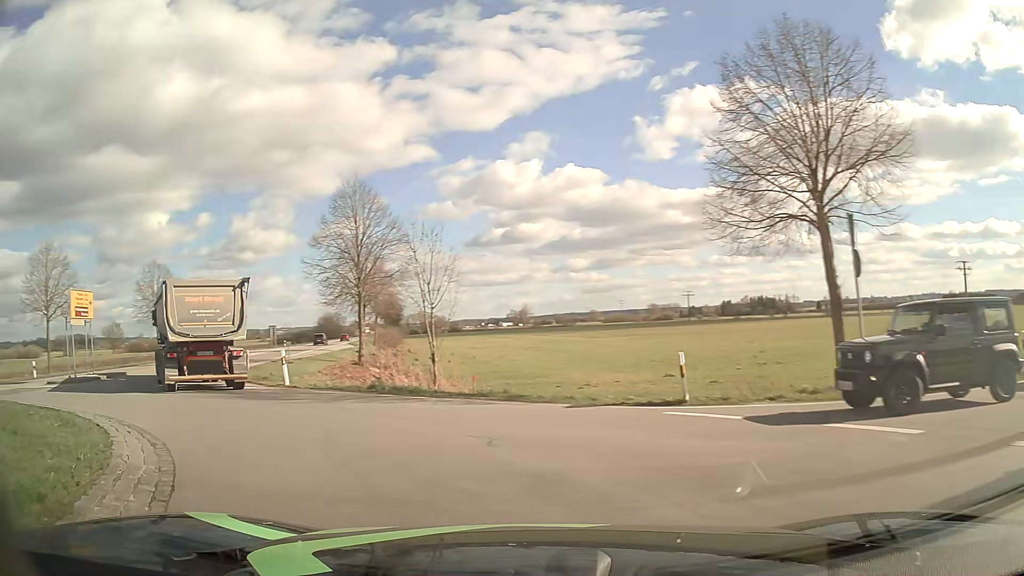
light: Day
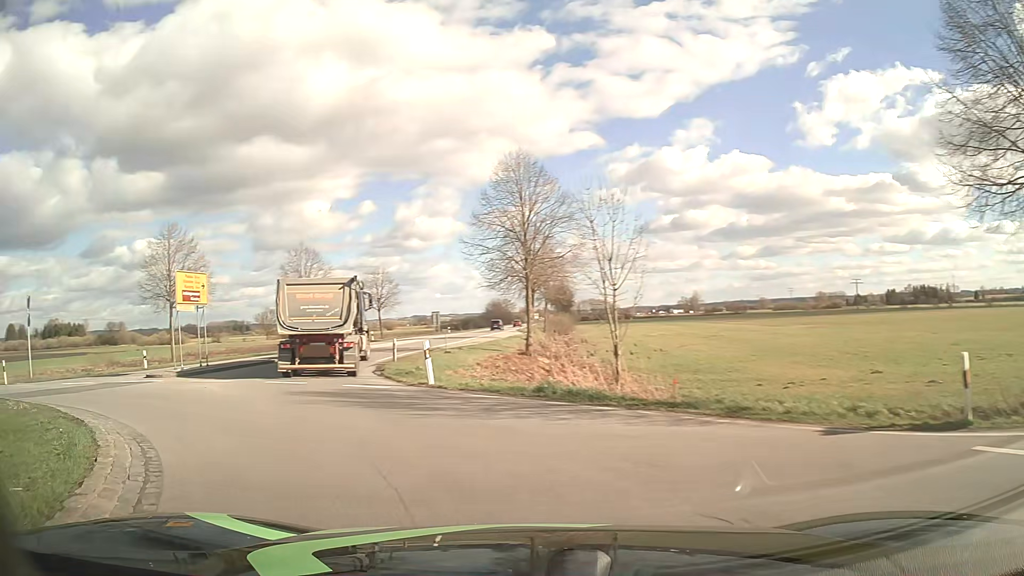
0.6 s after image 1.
(-0.5, +4.2) m; -14°
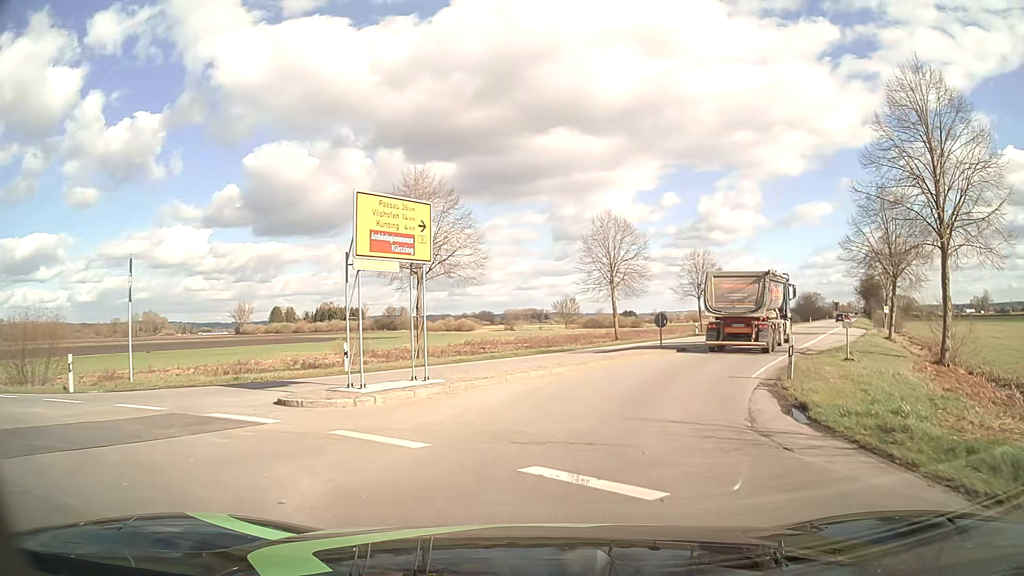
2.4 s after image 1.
(-4.4, +12.9) m; -28°
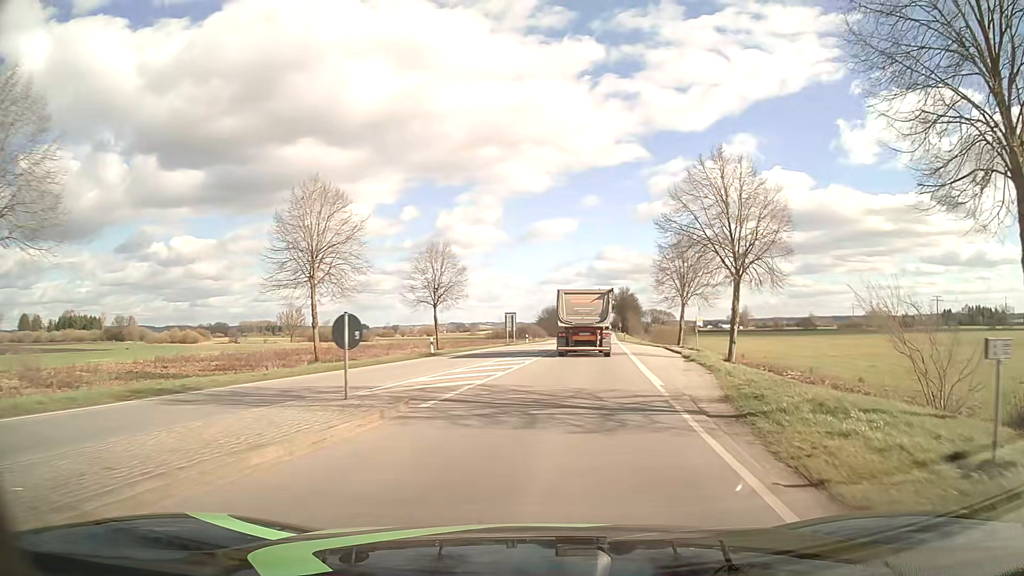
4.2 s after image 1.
(+3.1, +16.8) m; +23°
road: primary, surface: asphalt
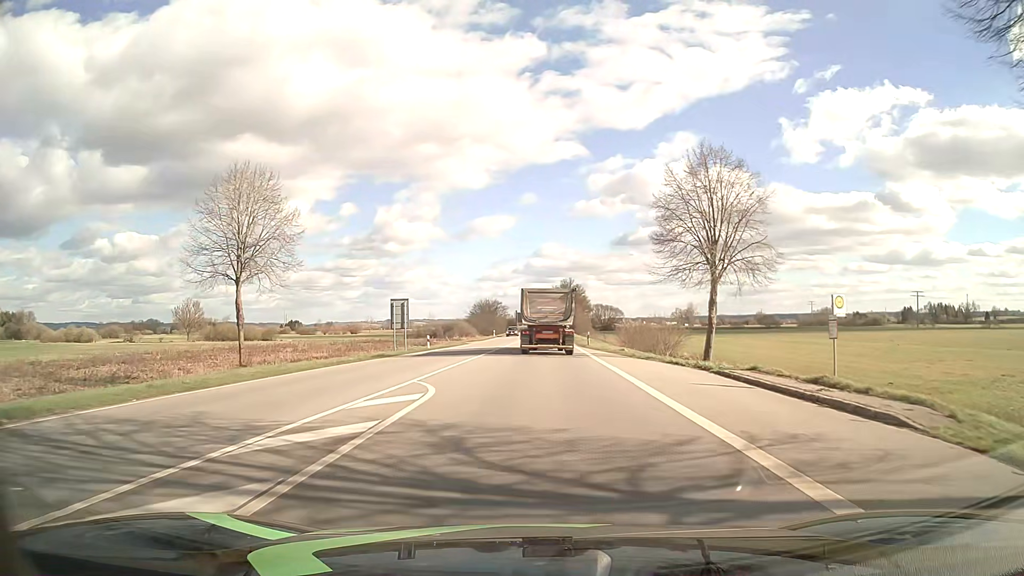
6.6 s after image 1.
(+2.3, +30.8) m; +6°
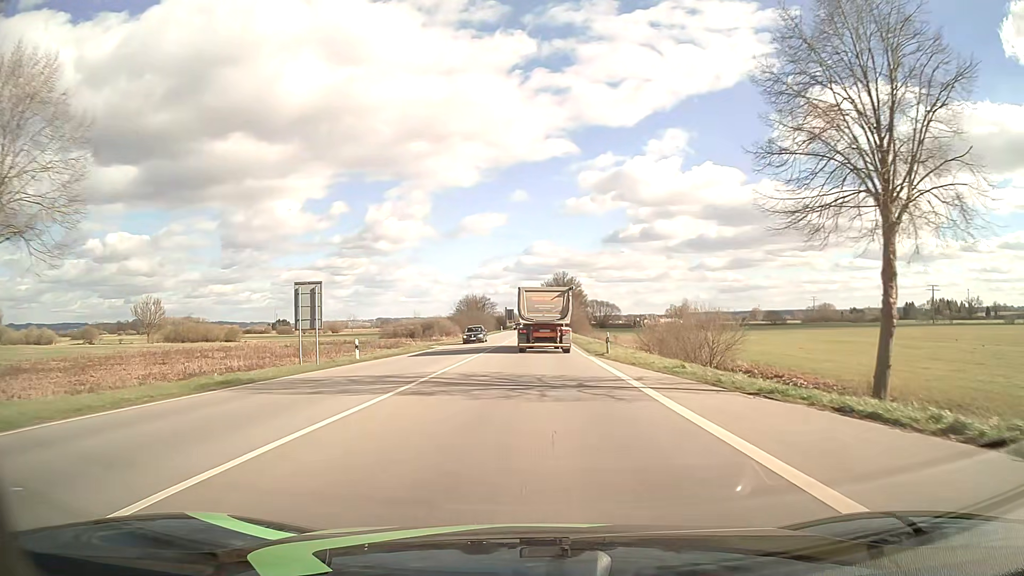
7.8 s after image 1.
(+0.2, +17.6) m; +1°
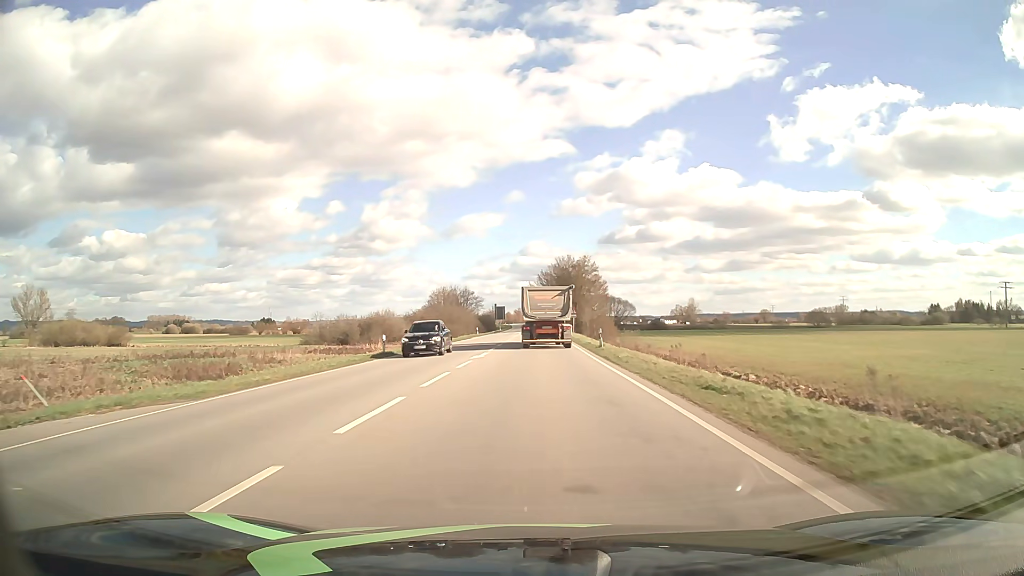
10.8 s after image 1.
(0.0, +47.8) m; 0°
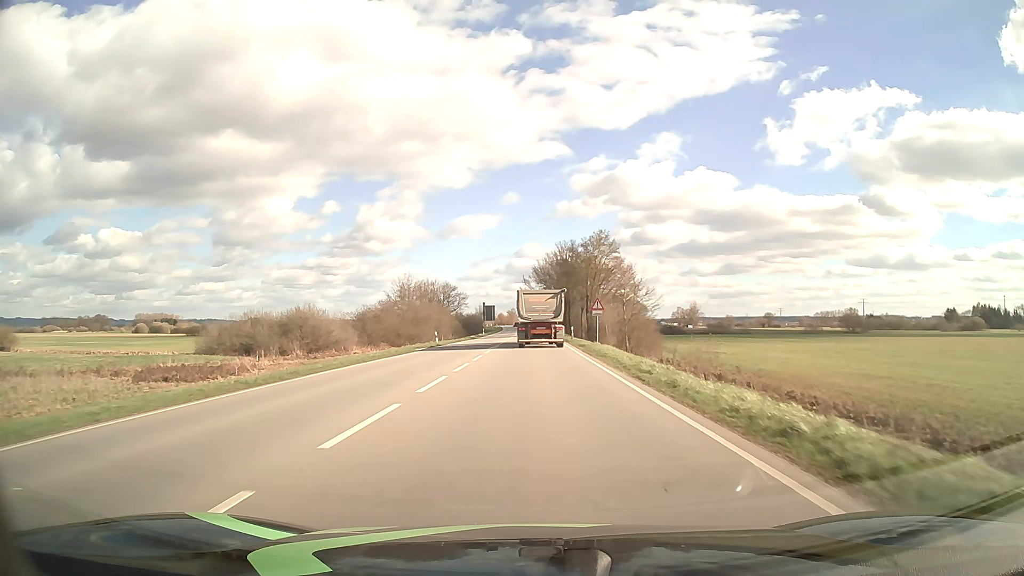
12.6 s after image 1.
(+0.1, +31.1) m; 0°
(0, +10) (0, +20) (0, +30) (0, +40) (0, +50) (0, +60) (0, +70) (0, +80) (0, +90) (0, +100) m
